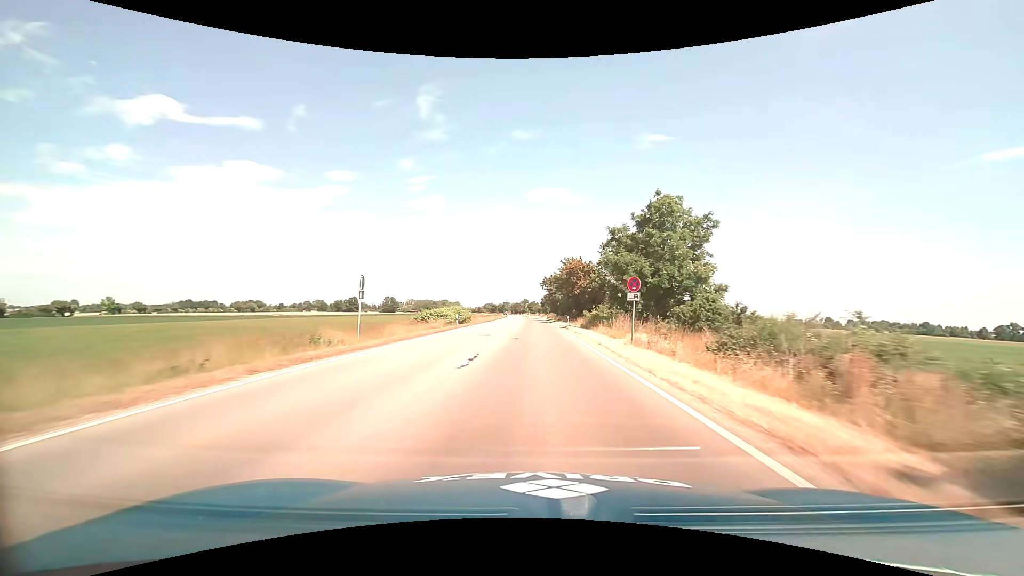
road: primary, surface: asphalt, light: Day
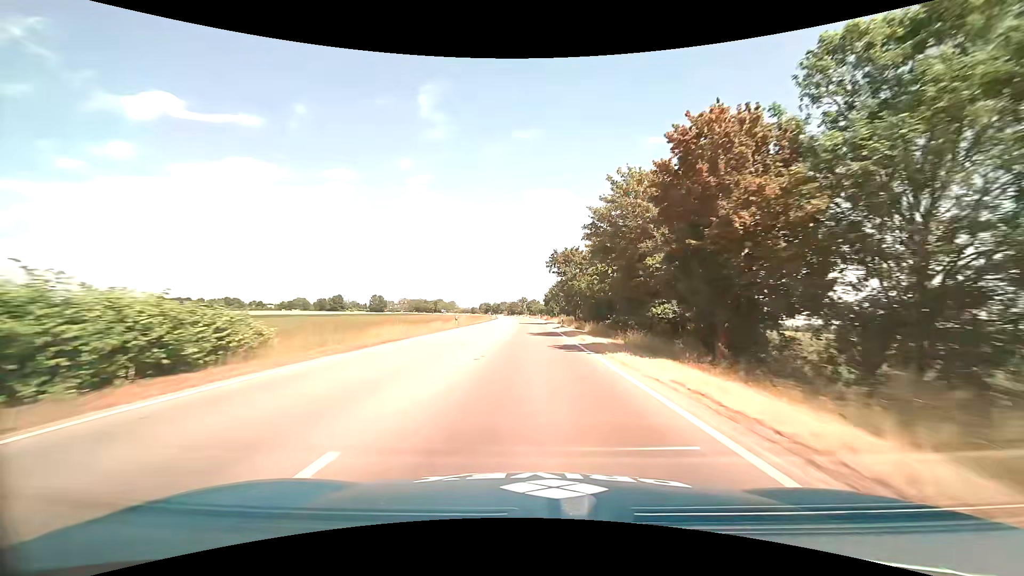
(+0.2, +47.7) m; 0°
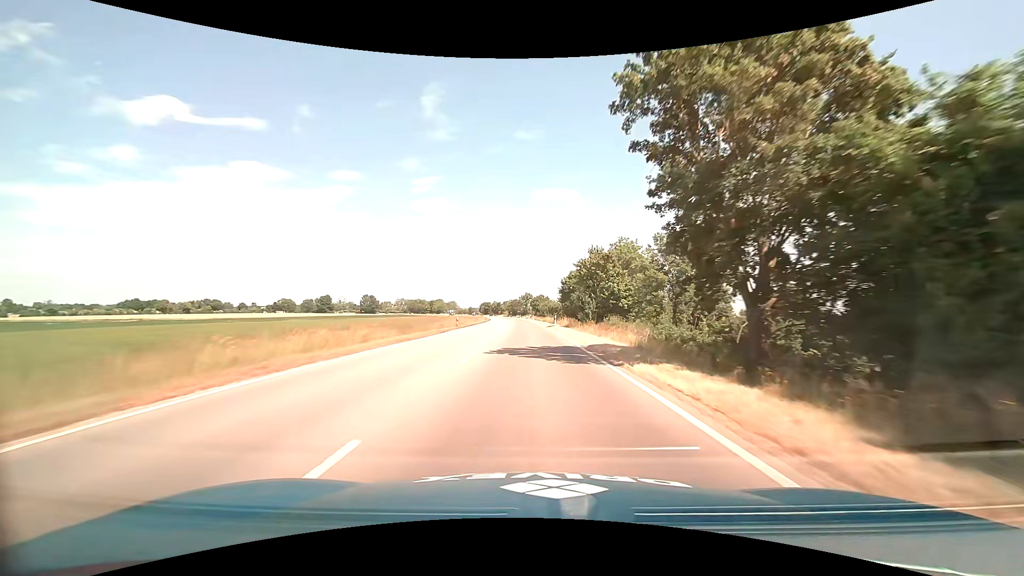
(-0.1, +47.7) m; -1°
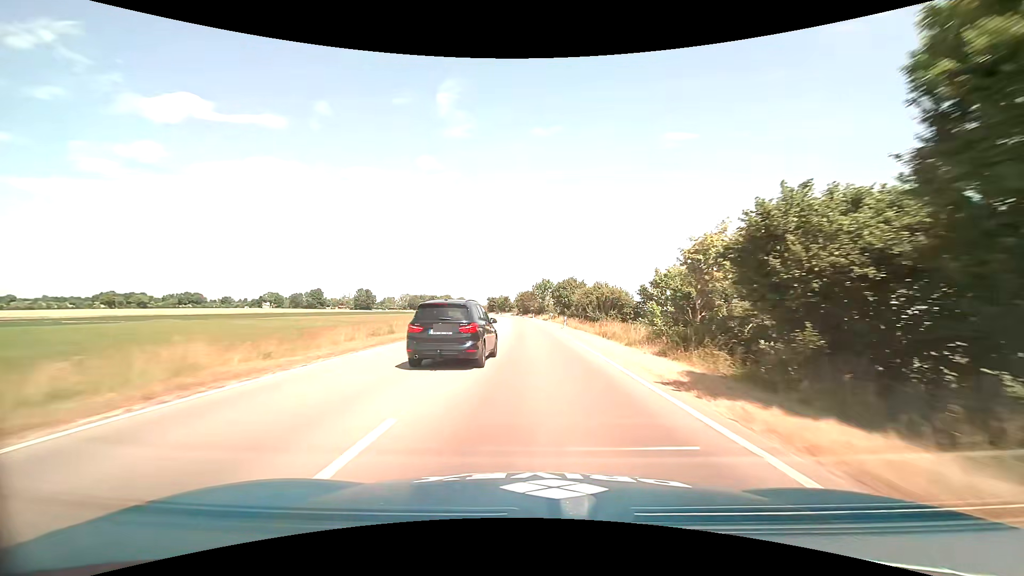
(-1.0, +59.7) m; -2°
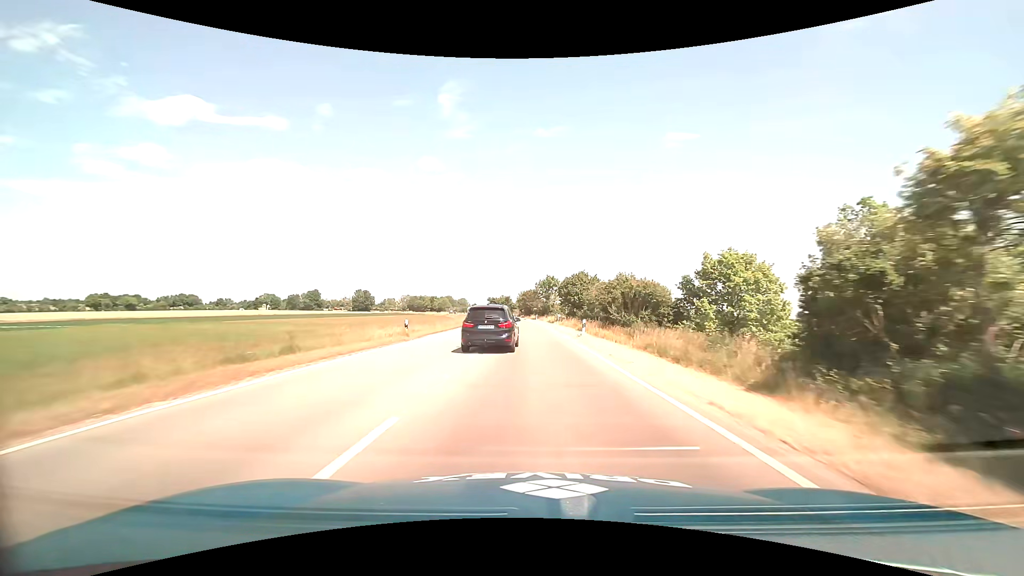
(0.0, +12.0) m; 0°
